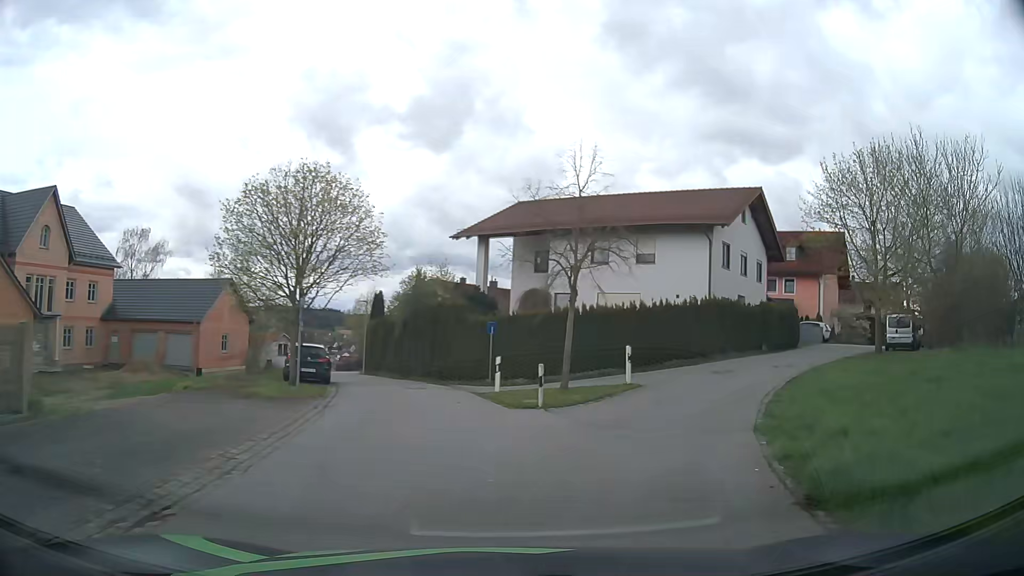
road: residential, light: Day
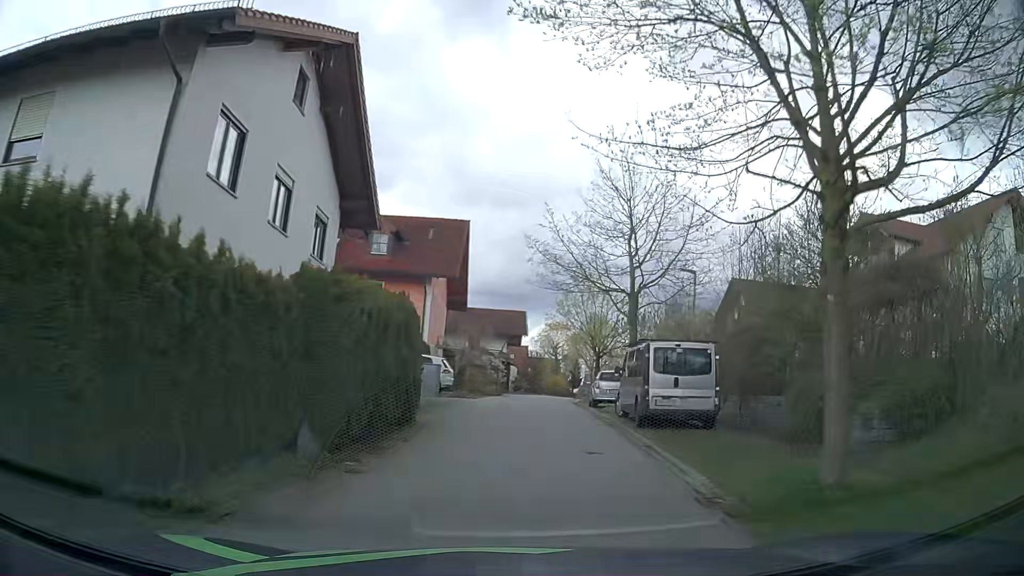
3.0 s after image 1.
(+8.1, +21.6) m; +38°
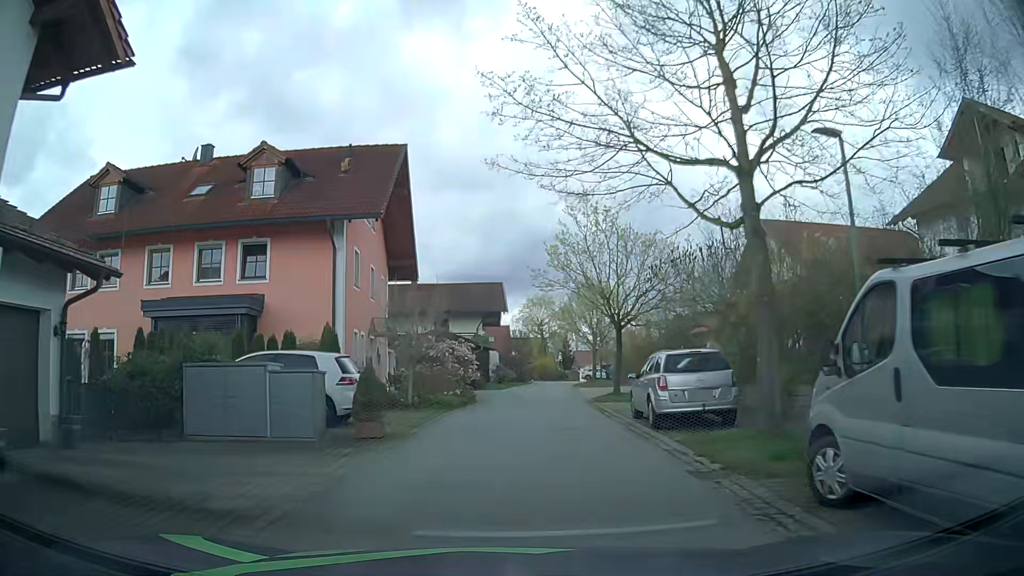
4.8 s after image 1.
(+0.3, +13.8) m; +1°
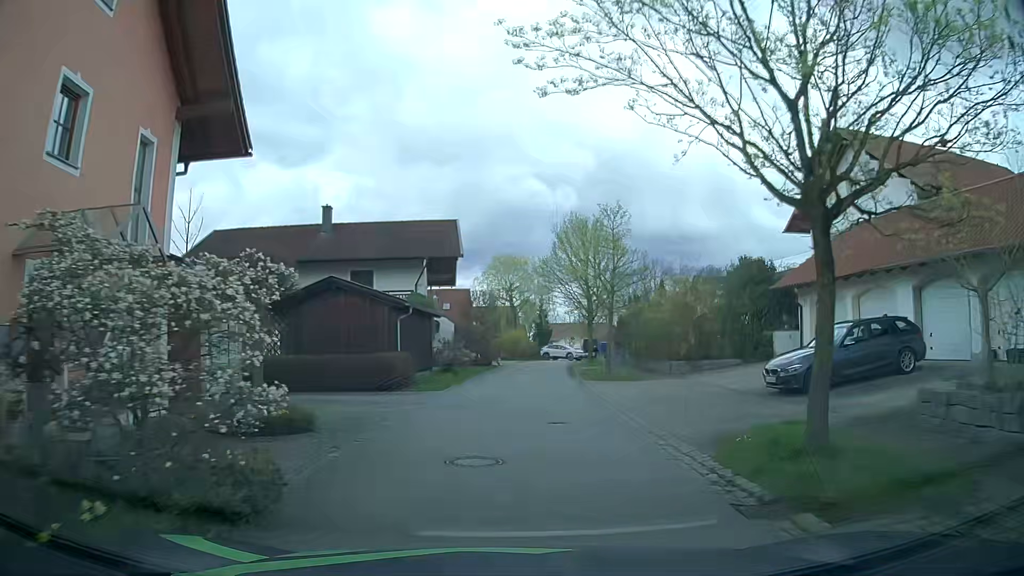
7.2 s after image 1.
(+0.4, +18.8) m; +3°
(0, +10) (+1, +20) (+2, +30) (+2, +40) (+3, +50) (+3, +60) (+5, +70) (+6, +80) (+7, +90) (+8, +100) m
